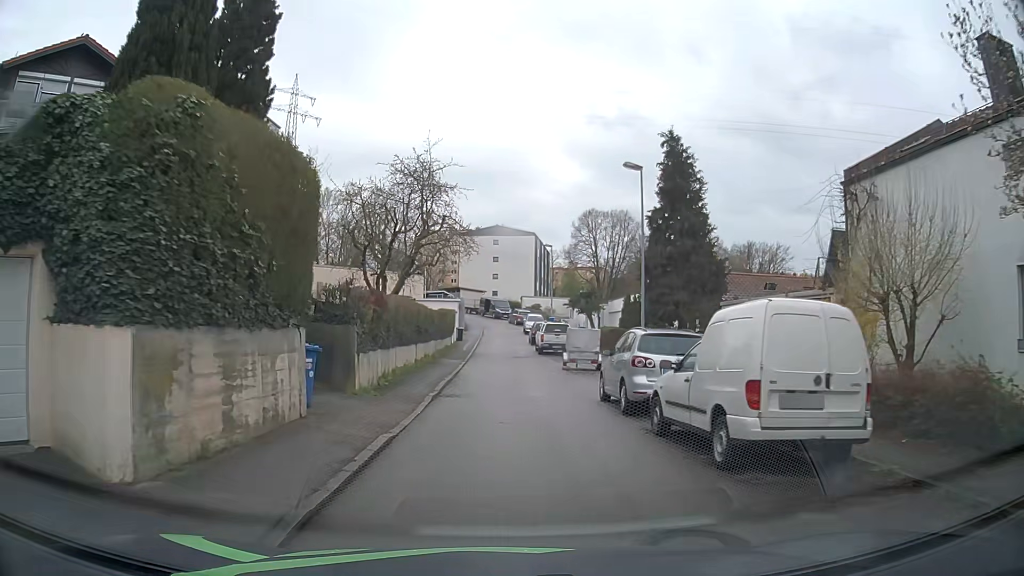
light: Day
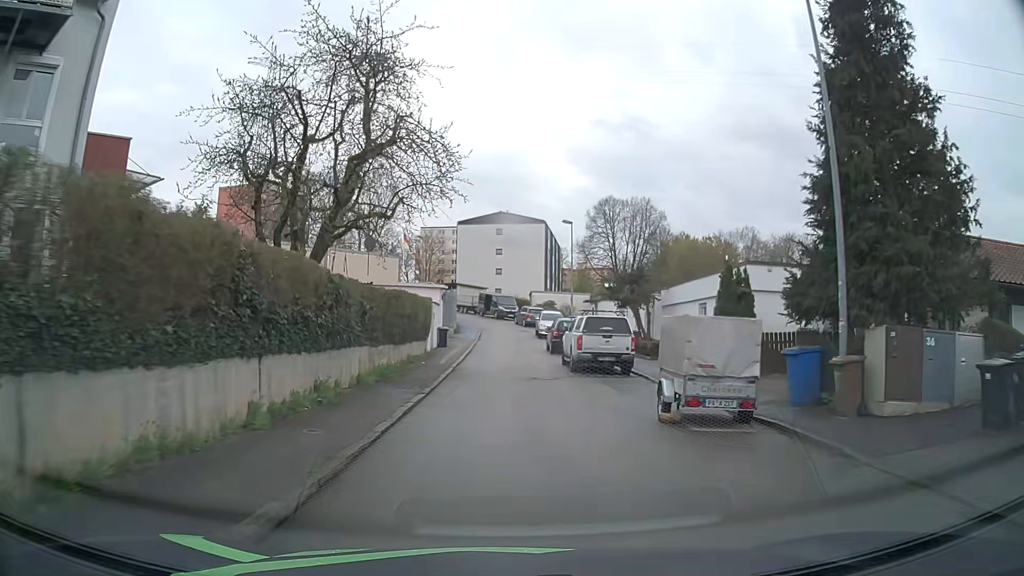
(+0.1, +16.2) m; 0°
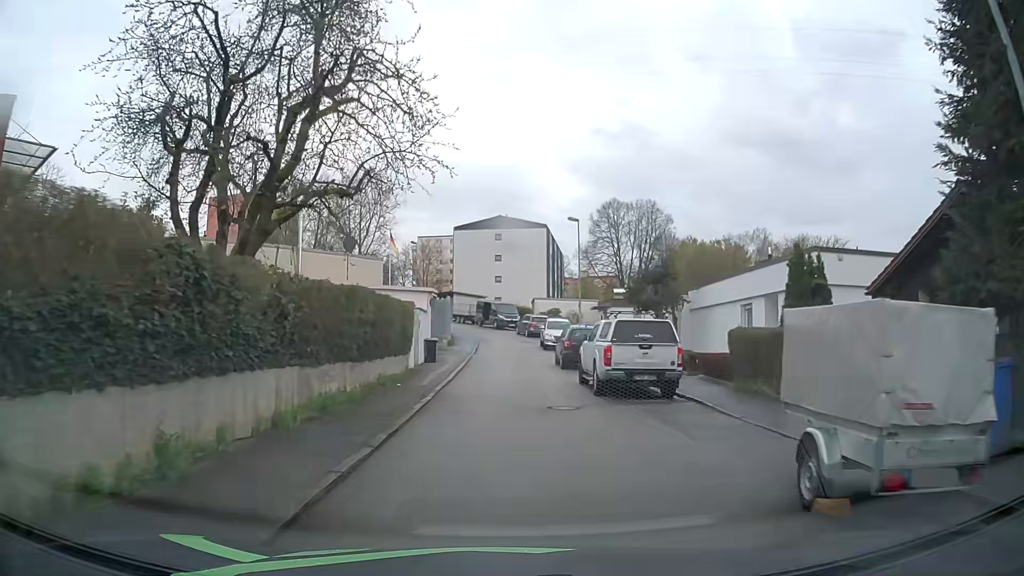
(0.0, +5.3) m; -1°
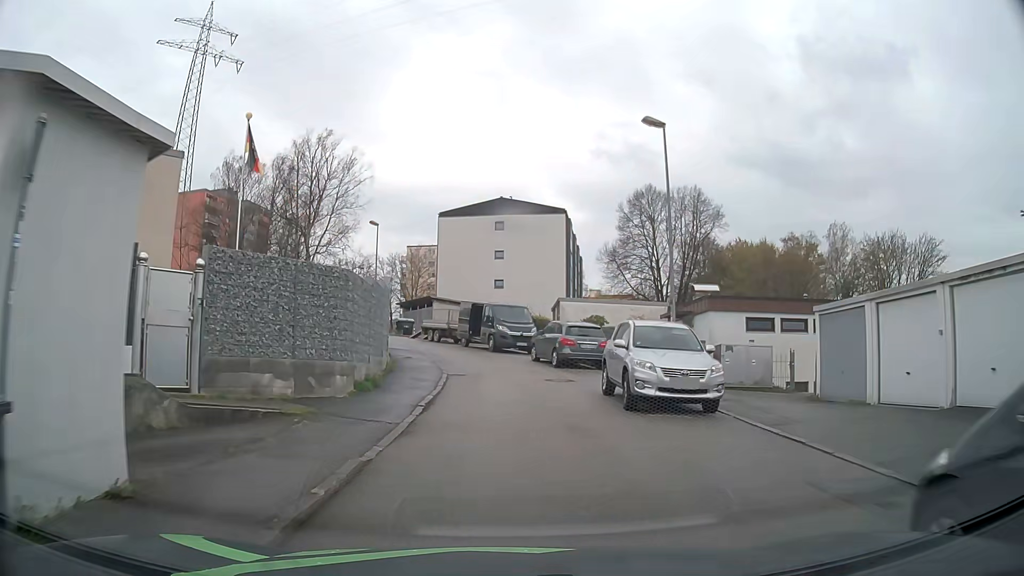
(0.0, +24.6) m; 0°
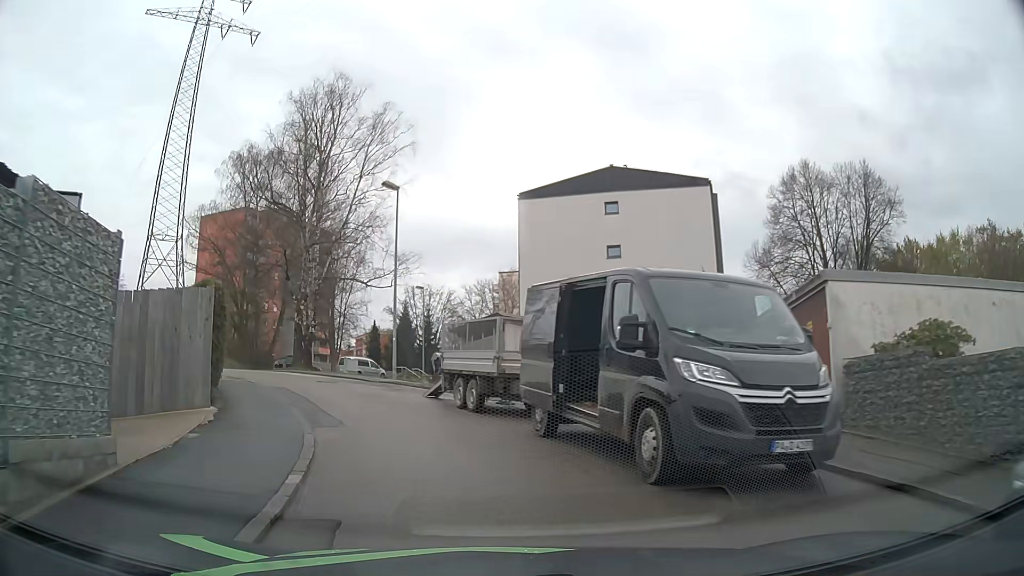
(-0.6, +23.1) m; -8°
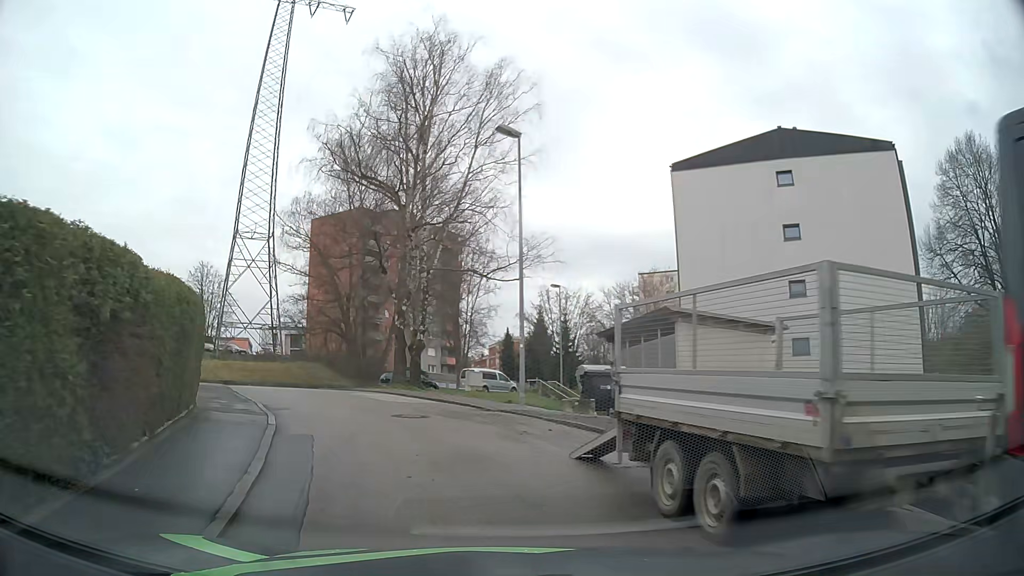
(-0.9, +8.4) m; -12°
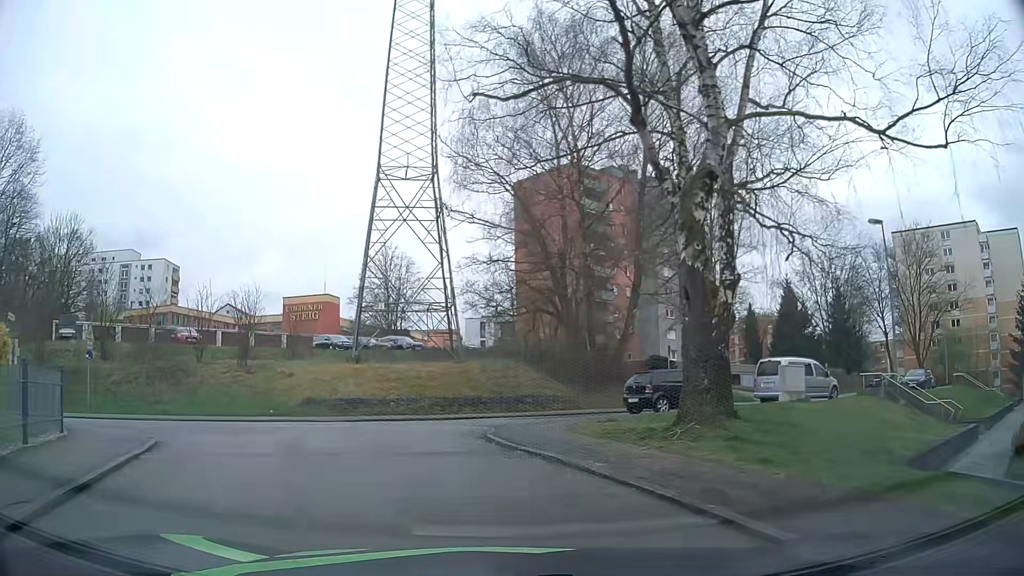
(-3.6, +18.4) m; -19°
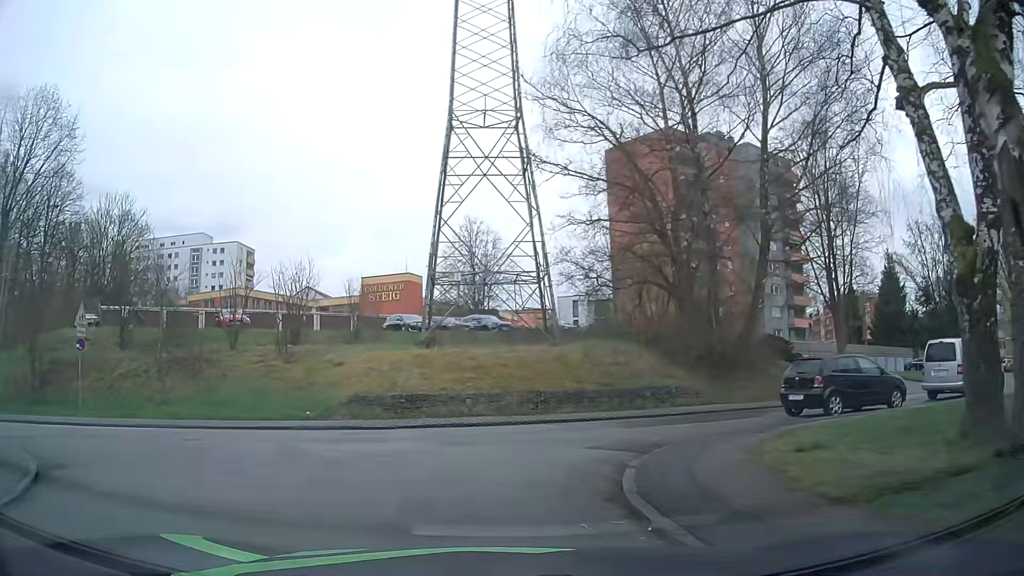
(-0.4, +6.1) m; -8°
